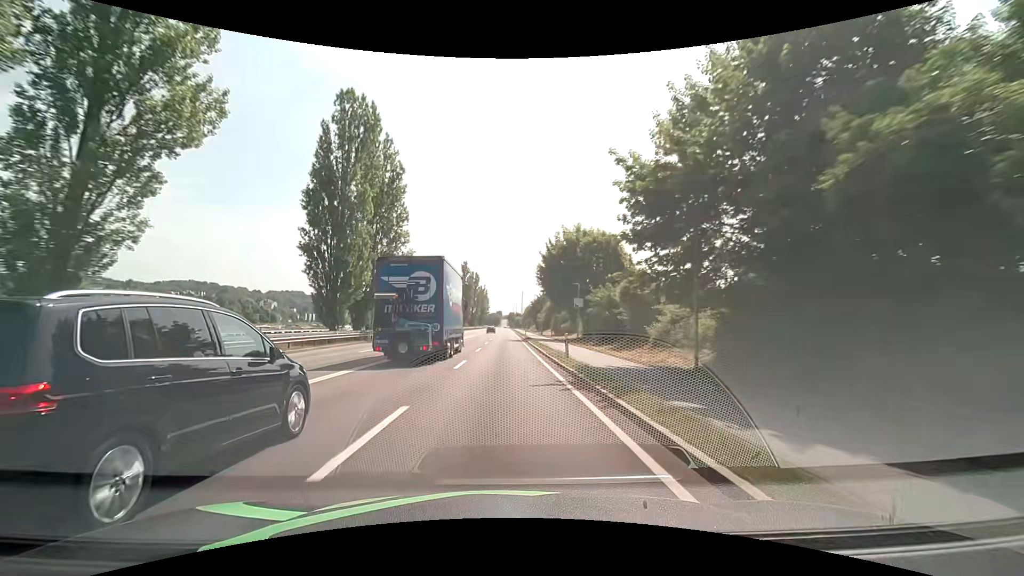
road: primary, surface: asphalt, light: Day
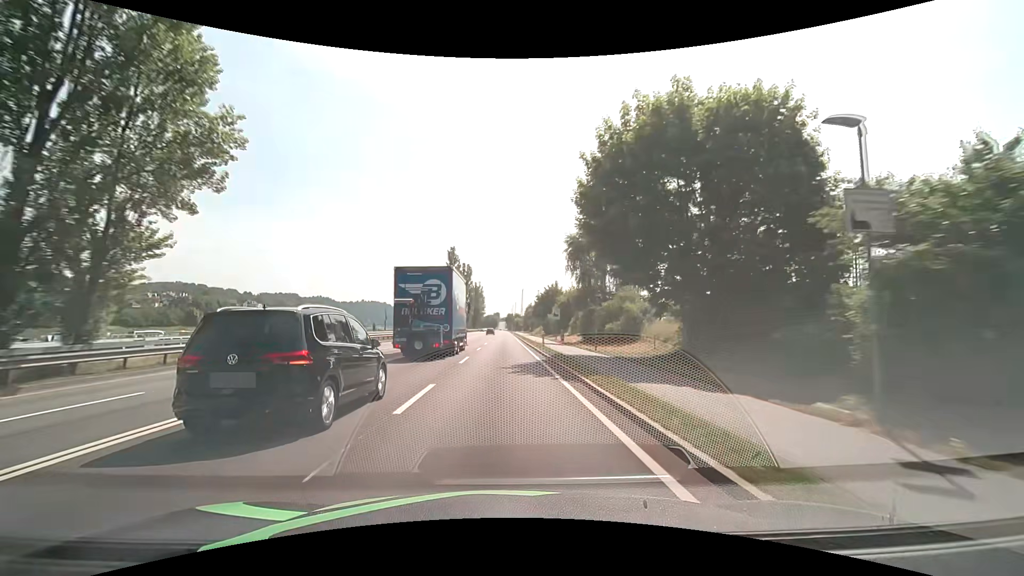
(+0.1, +32.7) m; 0°
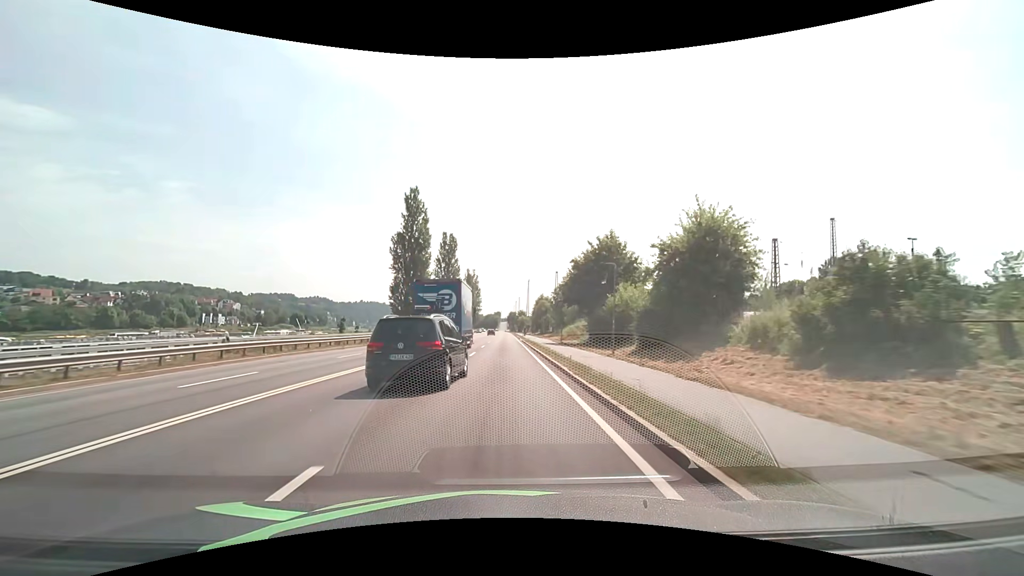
(0.0, +54.5) m; 0°
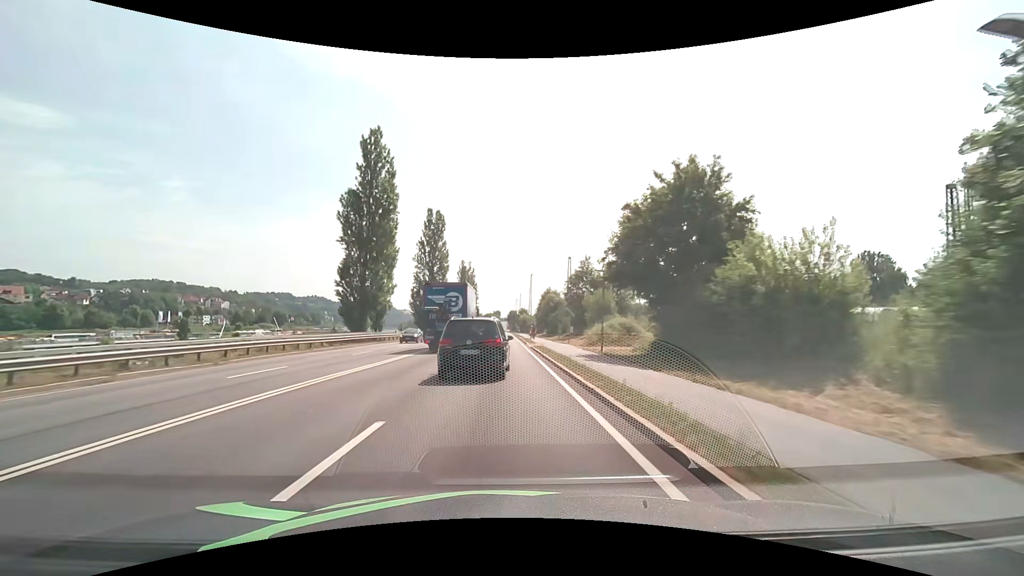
(+0.1, +21.8) m; 0°
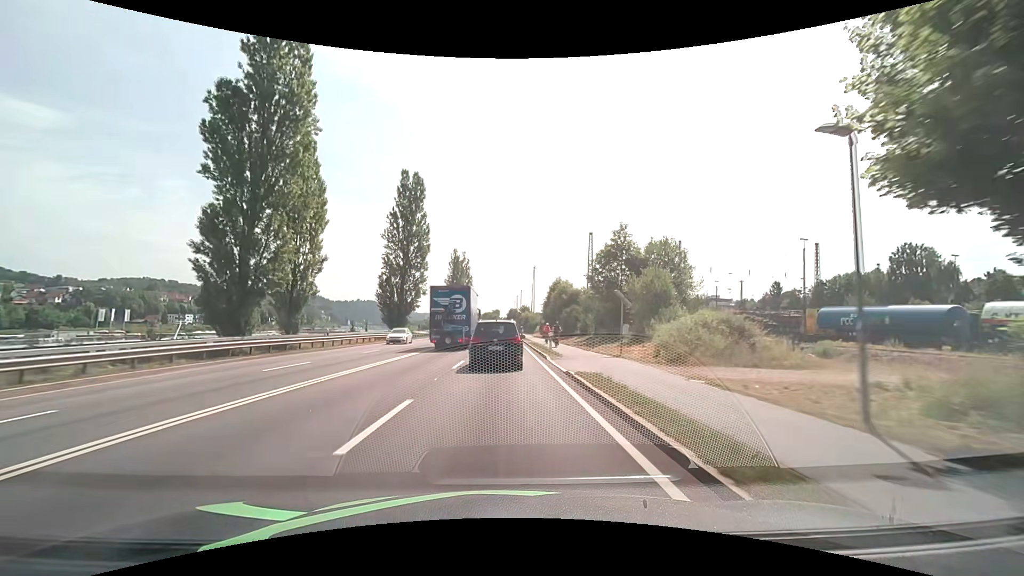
(0.0, +21.8) m; 0°
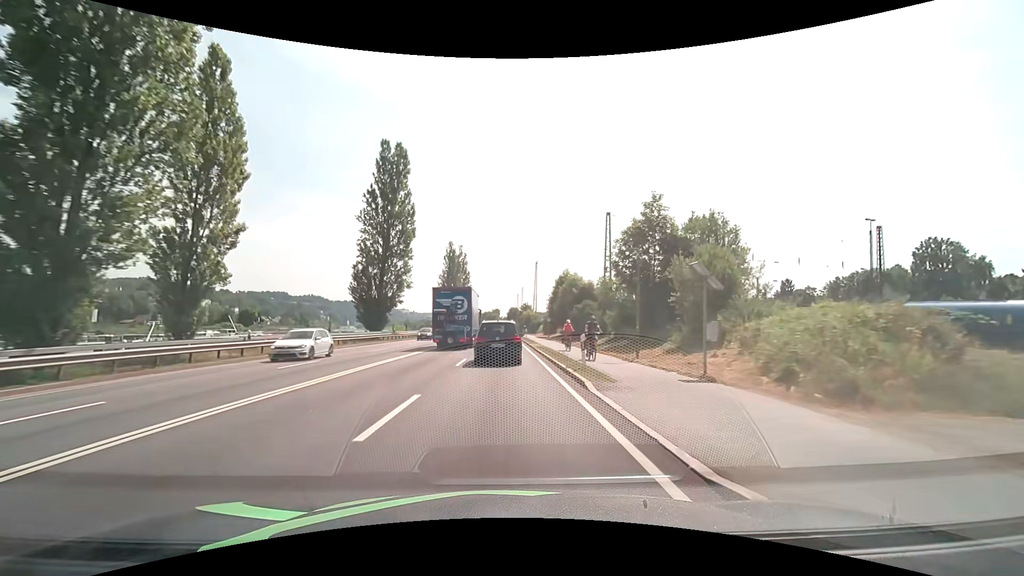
(0.0, +10.9) m; 0°
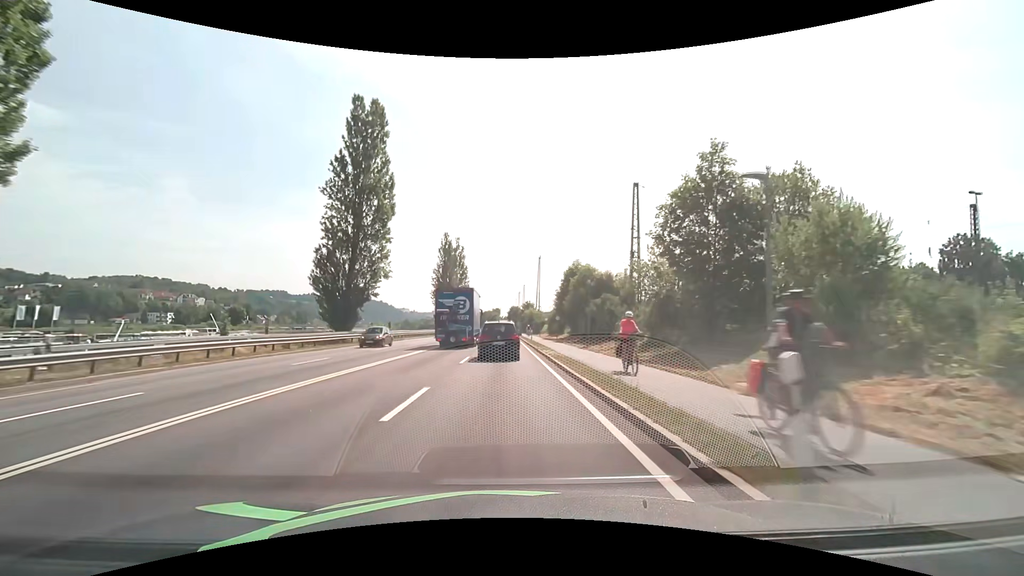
(0.0, +10.9) m; 0°
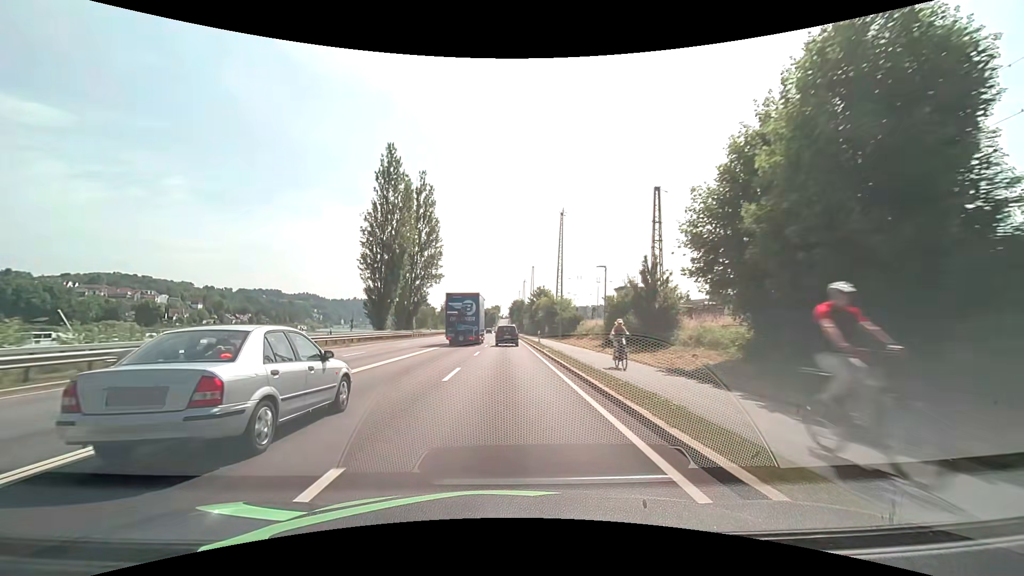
(-0.1, +54.6) m; 0°
(0, +10) (0, +20) (0, +30) (0, +40) (0, +50) (0, +60) (0, +70) (0, +80) (0, +90) (0, +100) m
